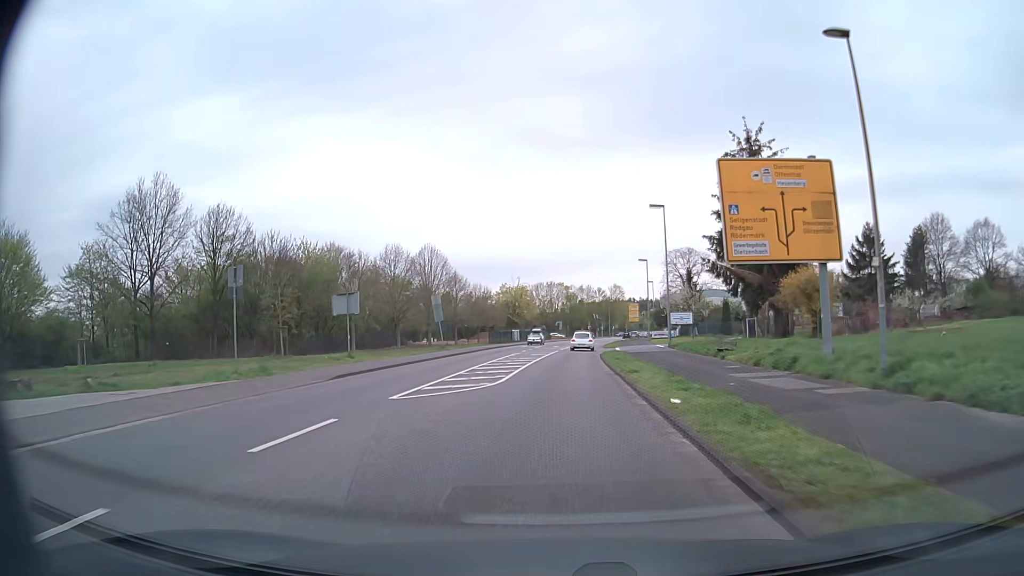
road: secondary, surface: asphalt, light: Day
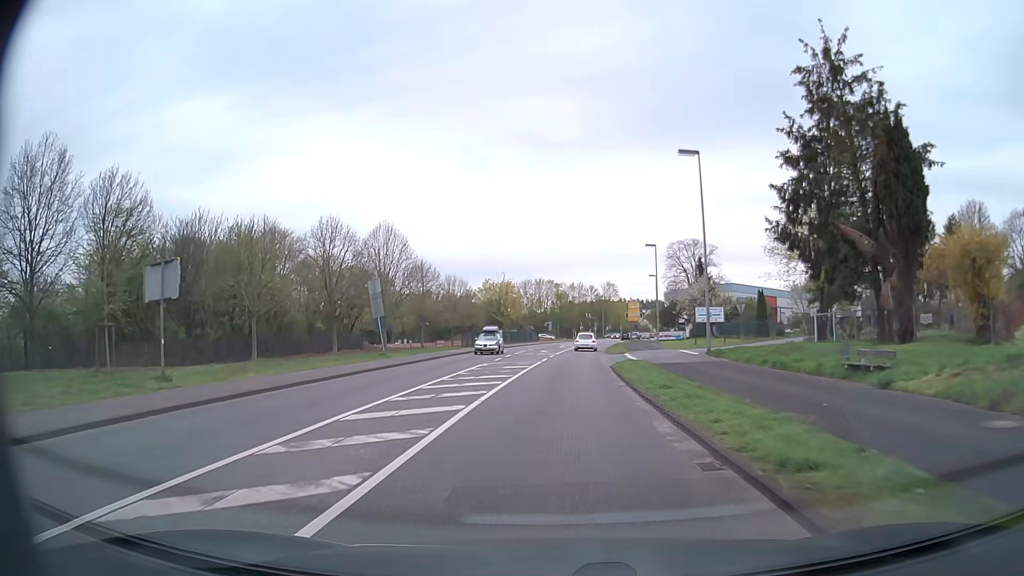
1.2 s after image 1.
(+0.1, +15.3) m; +1°
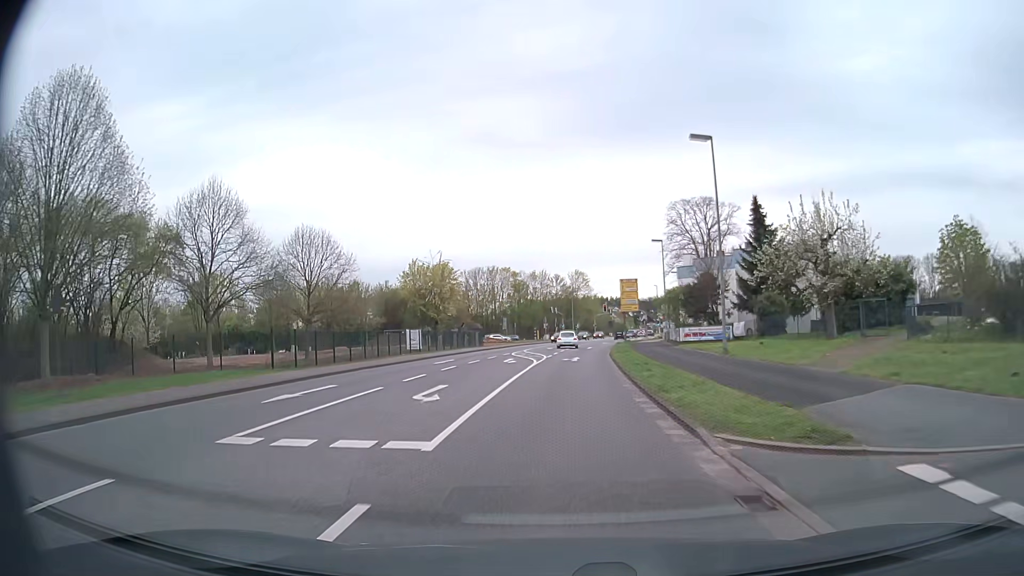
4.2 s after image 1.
(+1.0, +38.2) m; +3°
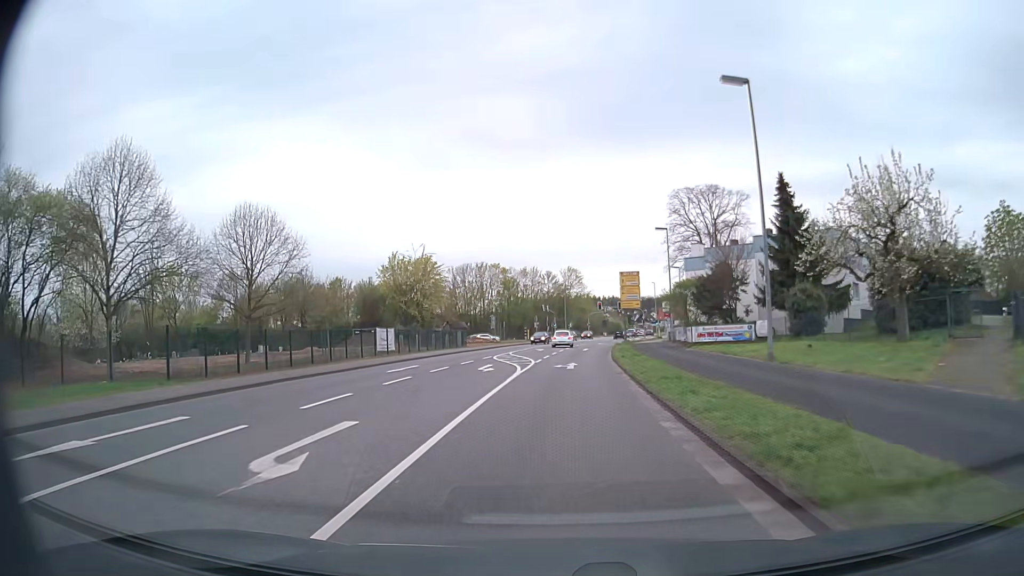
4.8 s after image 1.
(+0.1, +7.7) m; +1°
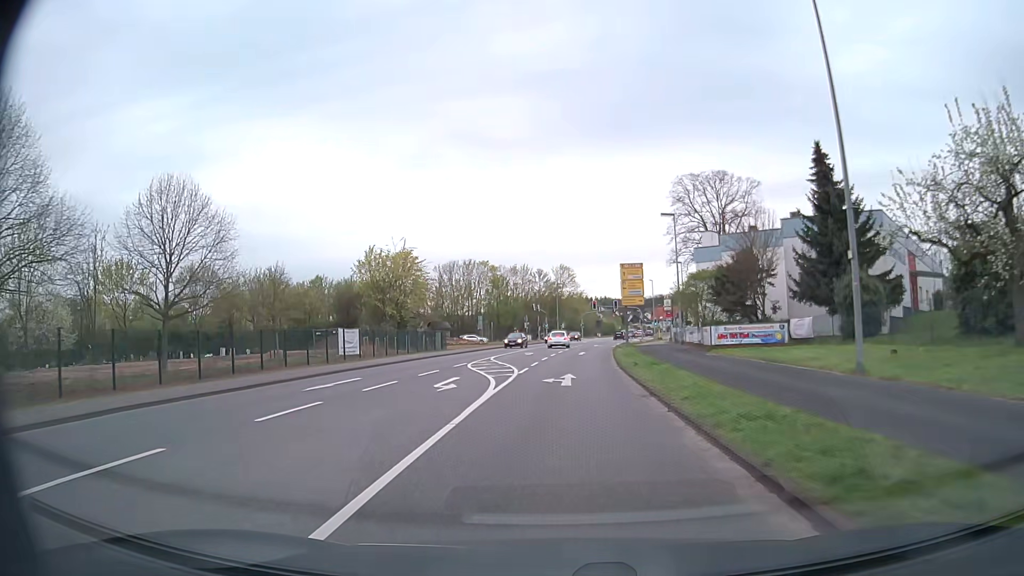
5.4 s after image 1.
(+0.1, +7.7) m; +1°
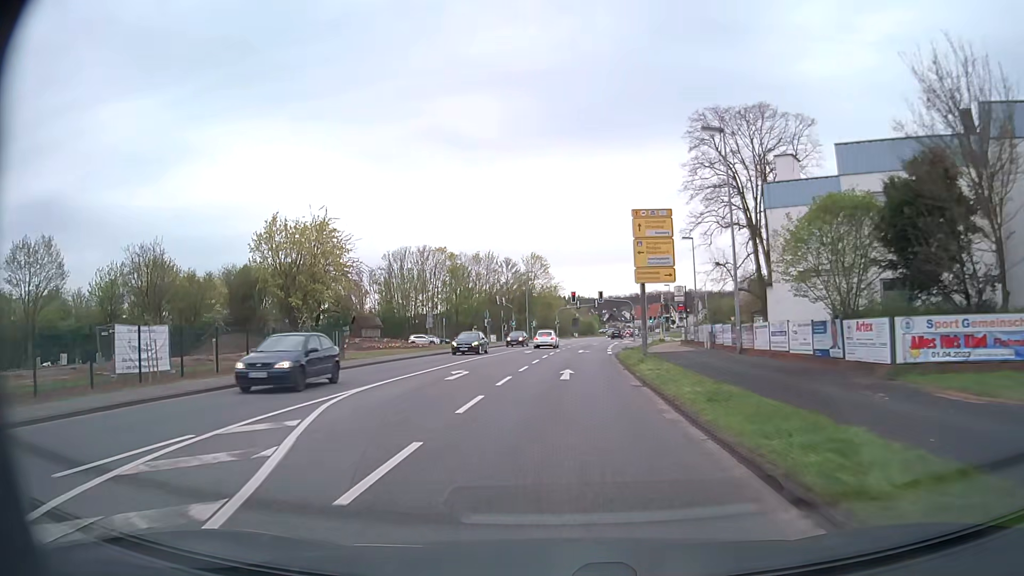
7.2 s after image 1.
(+0.5, +23.0) m; +2°
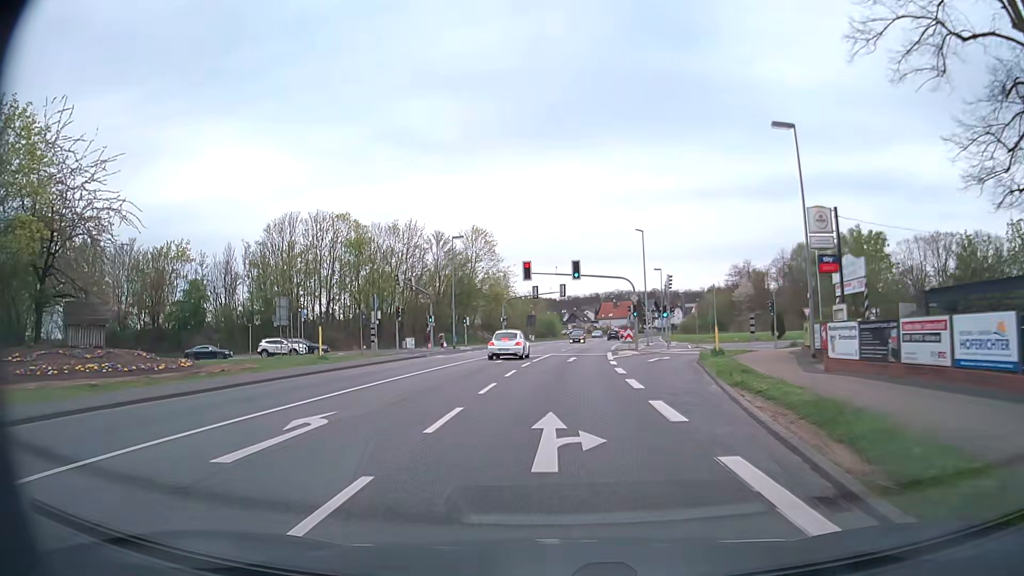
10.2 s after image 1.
(+1.2, +37.9) m; +4°
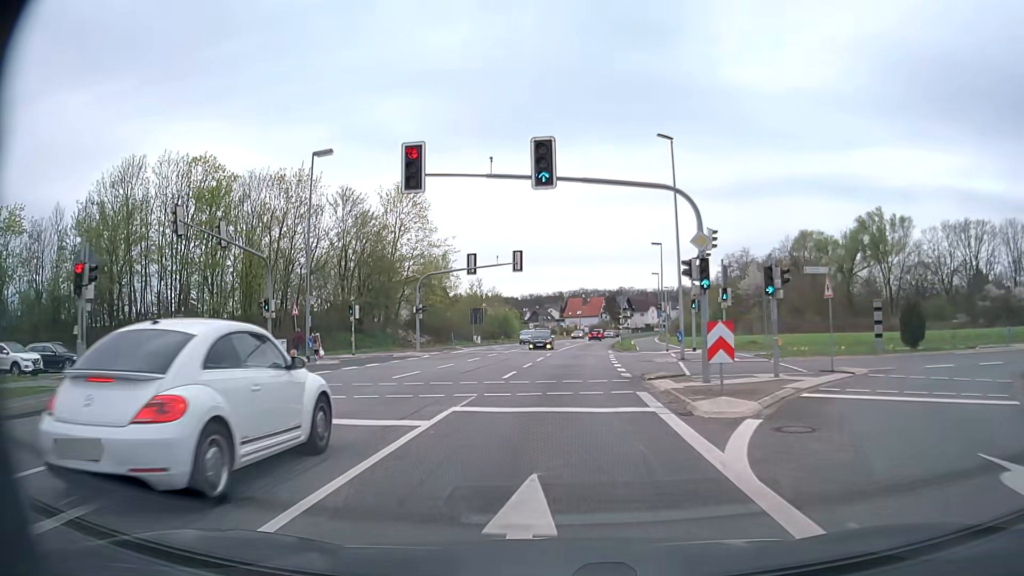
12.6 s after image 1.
(+0.8, +30.1) m; +3°
(0, +10) (0, +20) (+1, +30) (+1, +40) (+2, +50) (+3, +60) (+4, +70) (+5, +80) (+6, +90) (+8, +100) m
